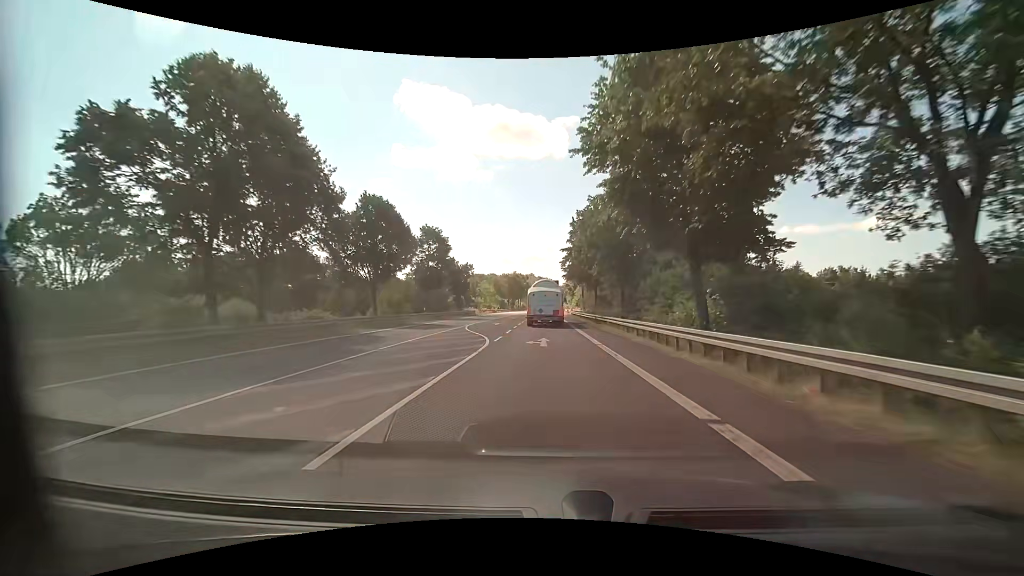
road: primary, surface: asphalt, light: Day
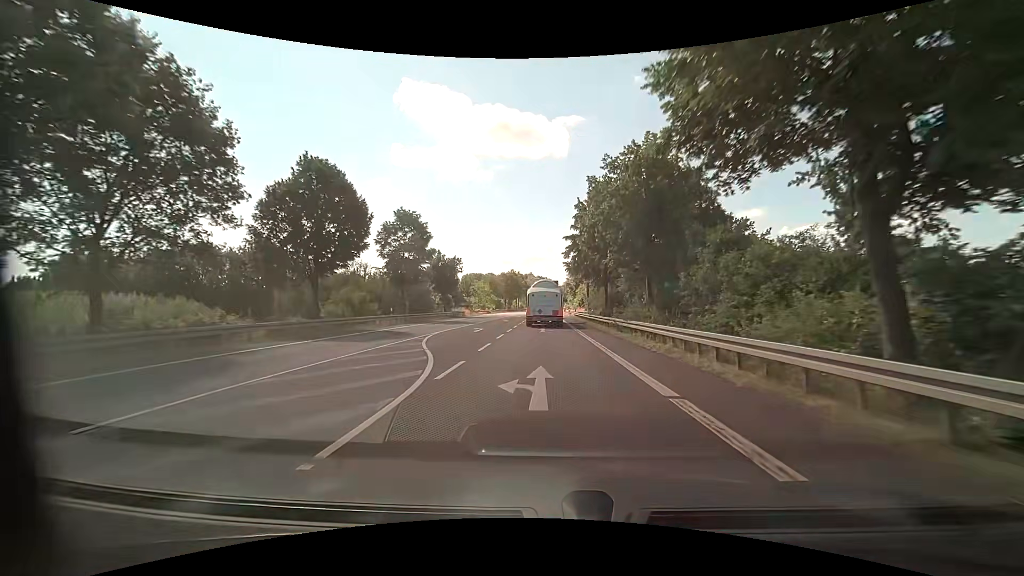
(0.0, +10.5) m; 0°
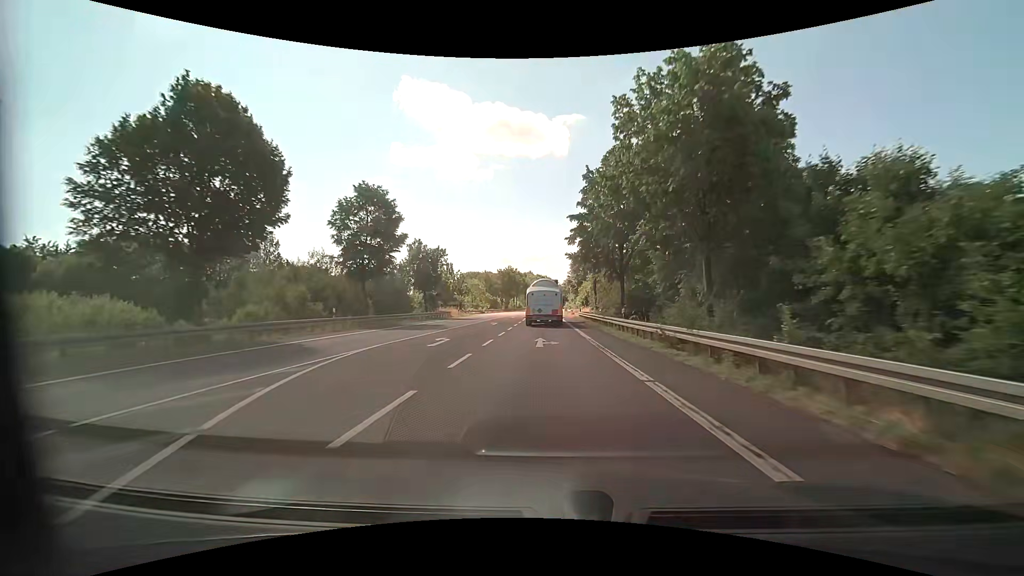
(0.0, +10.5) m; 0°
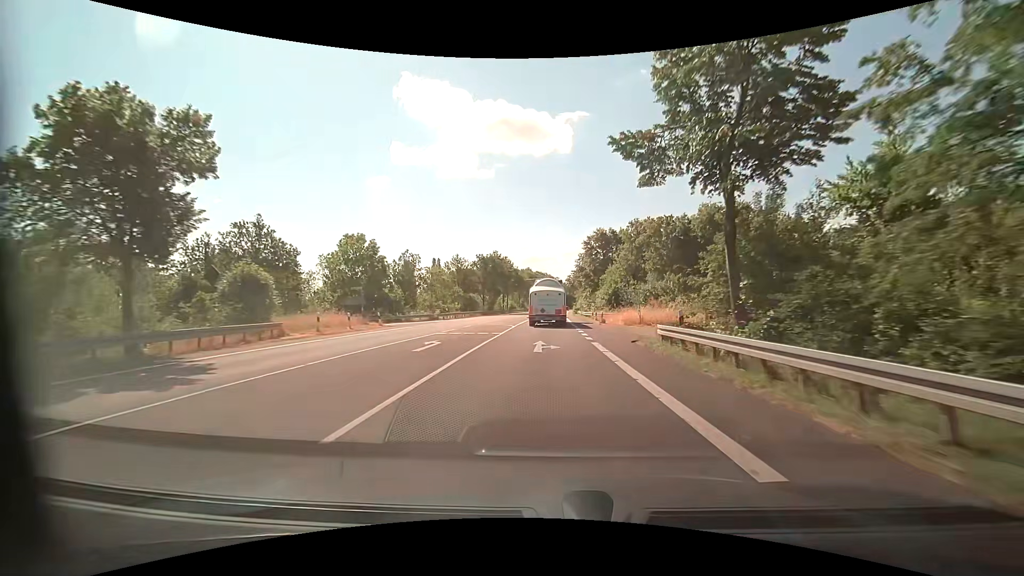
(-0.1, +42.1) m; 0°
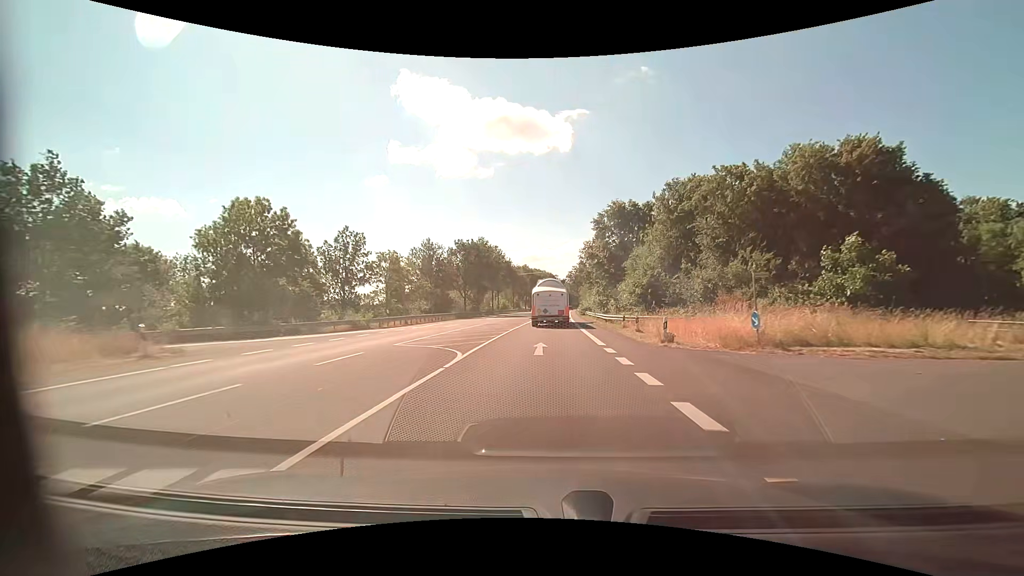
(0.0, +21.0) m; 0°
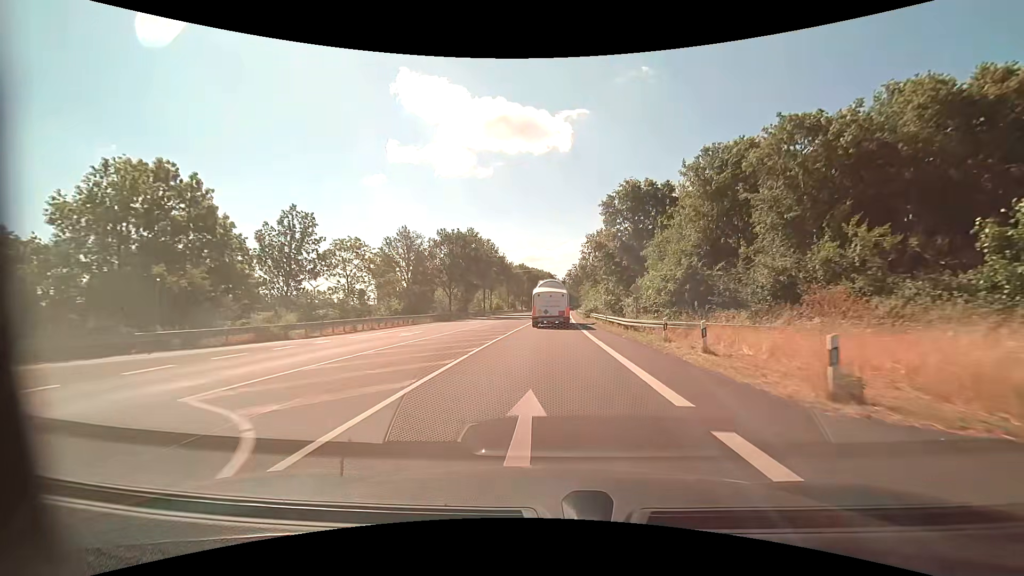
(0.0, +10.5) m; 0°
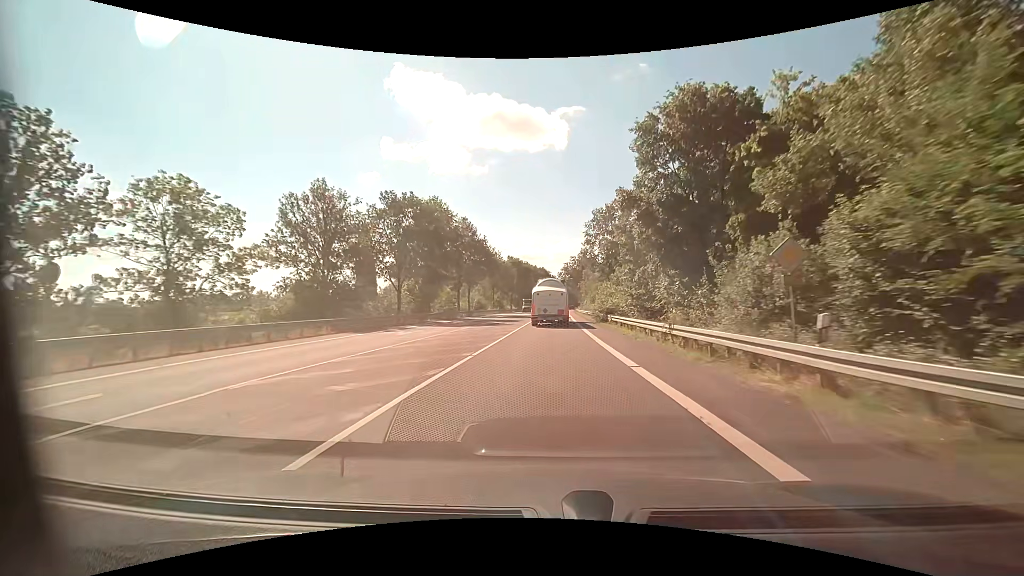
(+0.2, +21.1) m; +1°
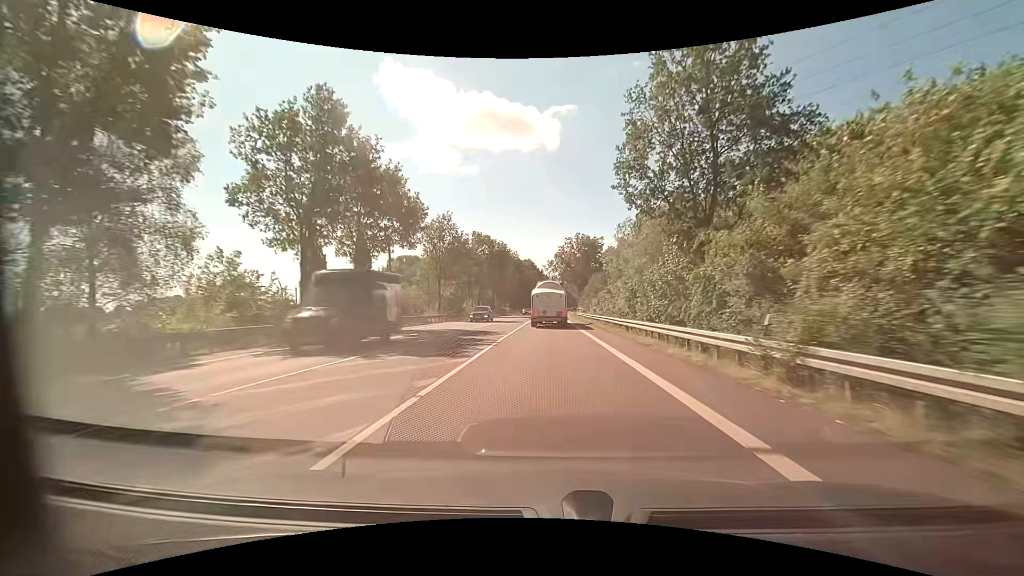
(+0.6, +42.4) m; +2°
(0, +10) (0, +20) (0, +30) (0, +40) (0, +50) (0, +60) (0, +70) (0, +80) (0, +90) (0, +100) m
